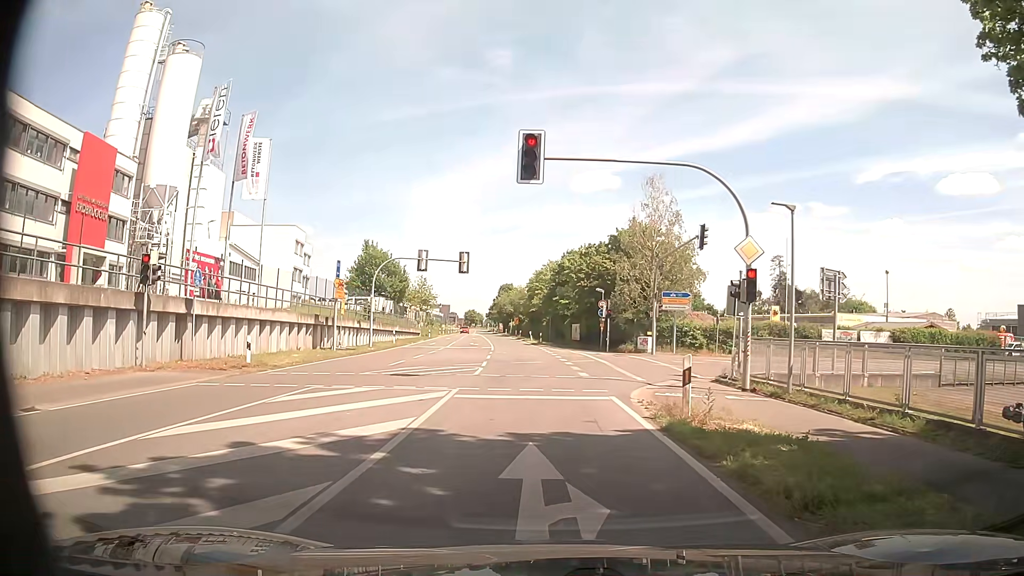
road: secondary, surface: asphalt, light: Day
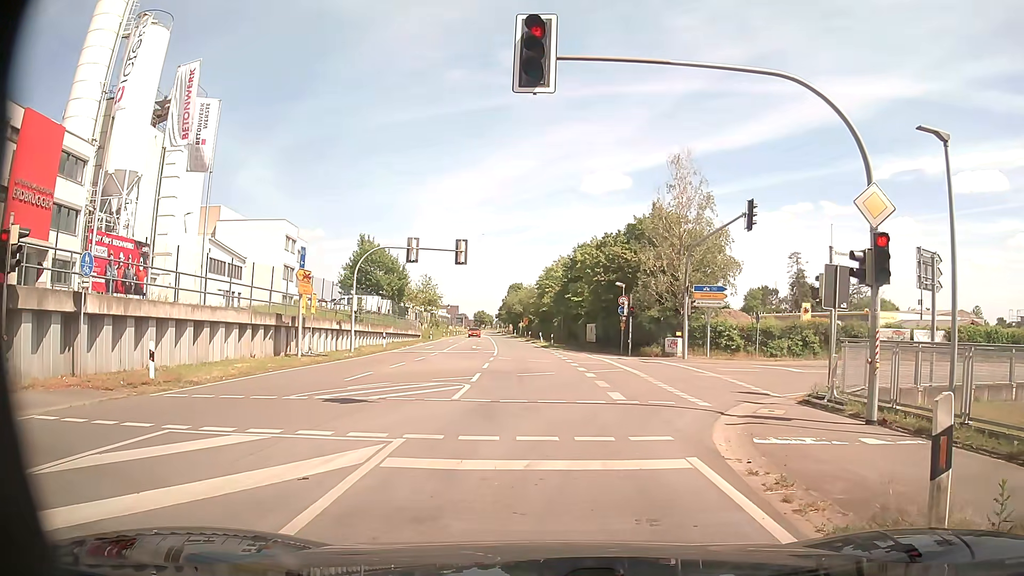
(0.0, +6.4) m; -1°
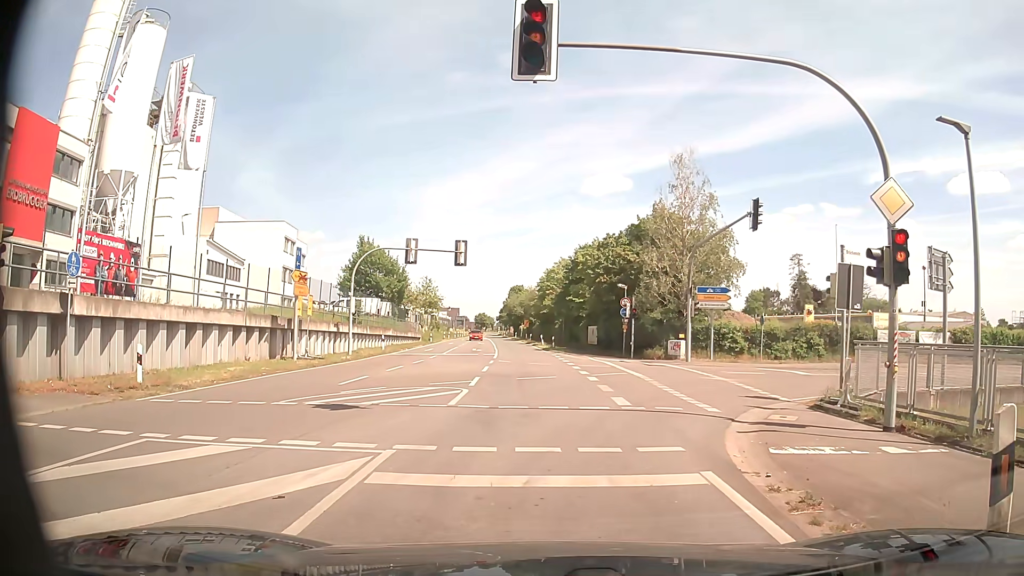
(0.0, +0.6) m; 0°
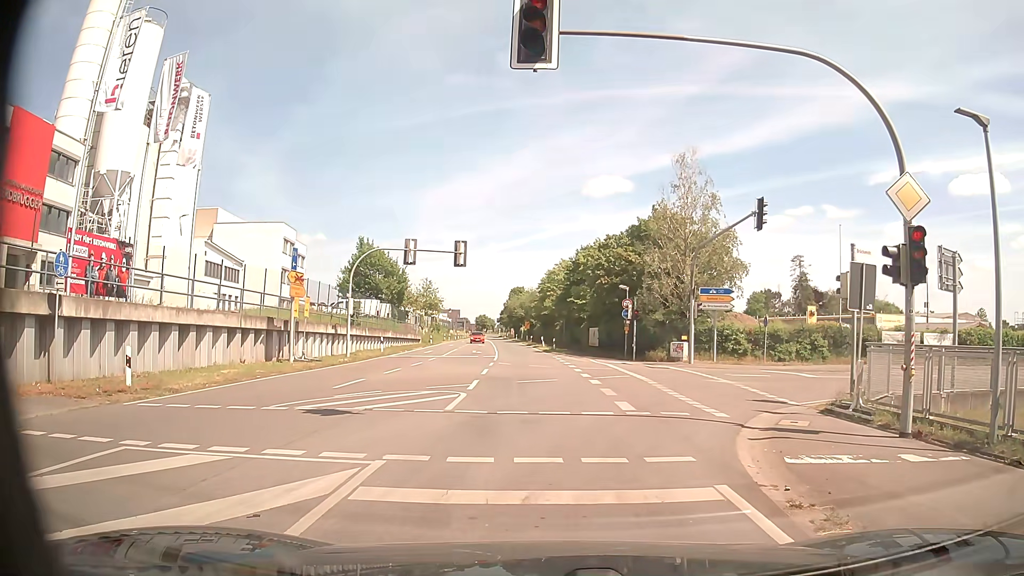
(0.0, +0.5) m; 0°
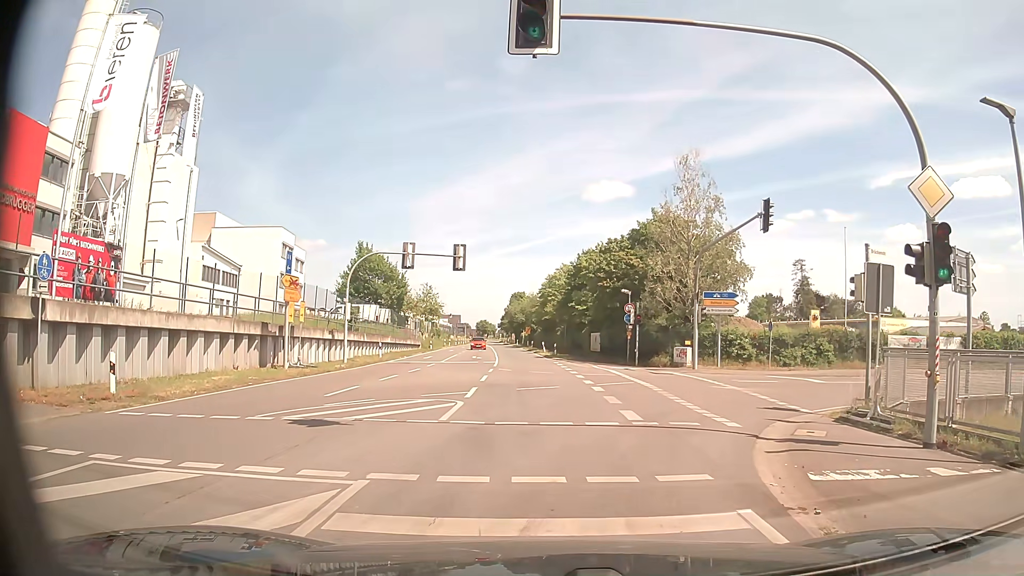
(0.0, +0.8) m; 0°
